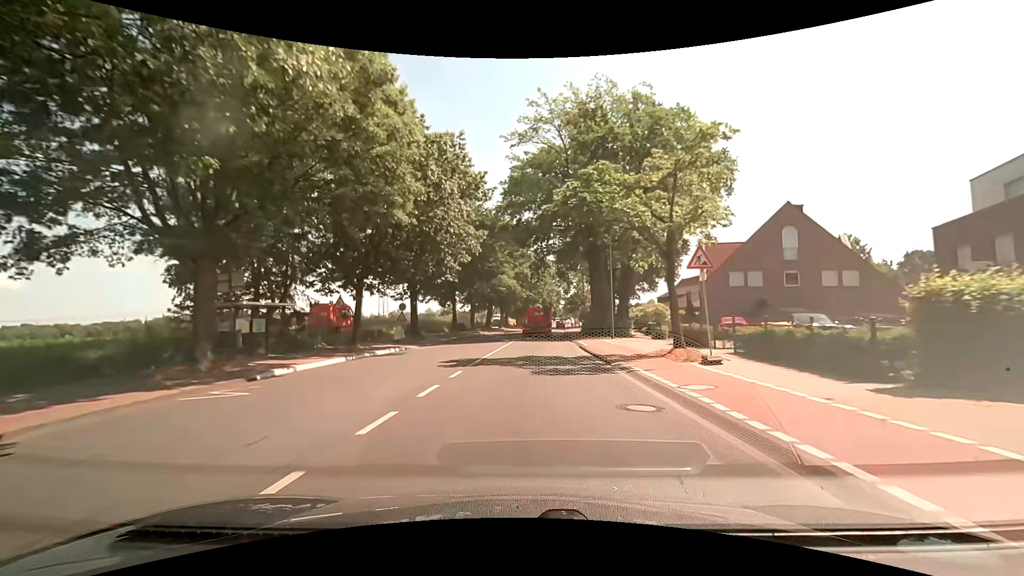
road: secondary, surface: asphalt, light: Day
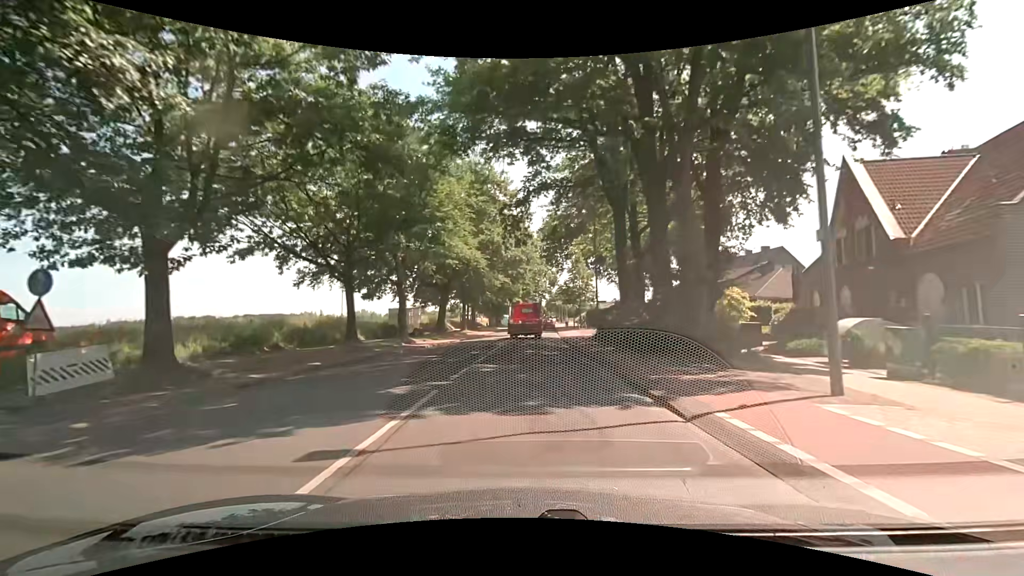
(+0.5, +26.5) m; +3°
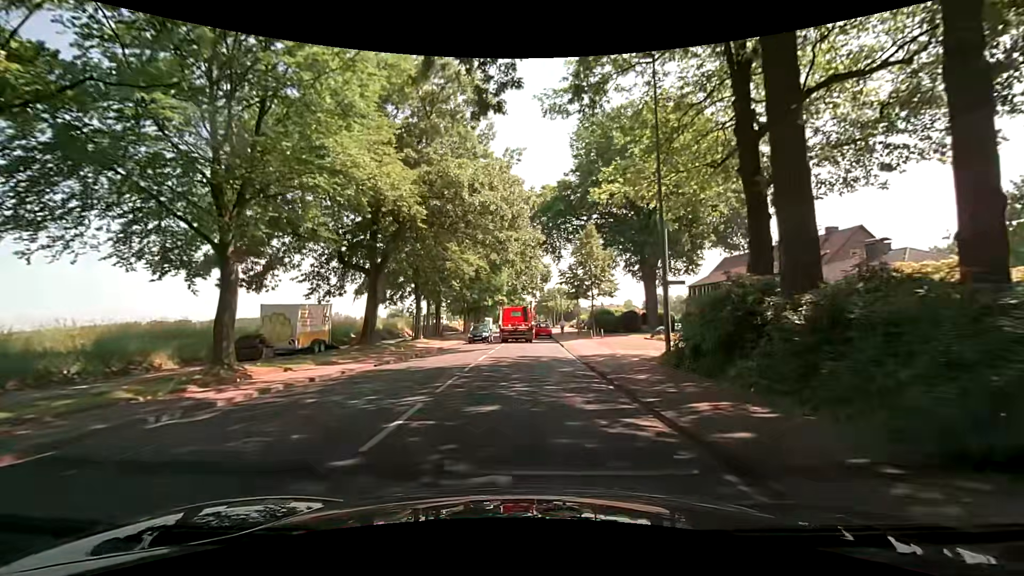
(+0.1, +19.3) m; +2°
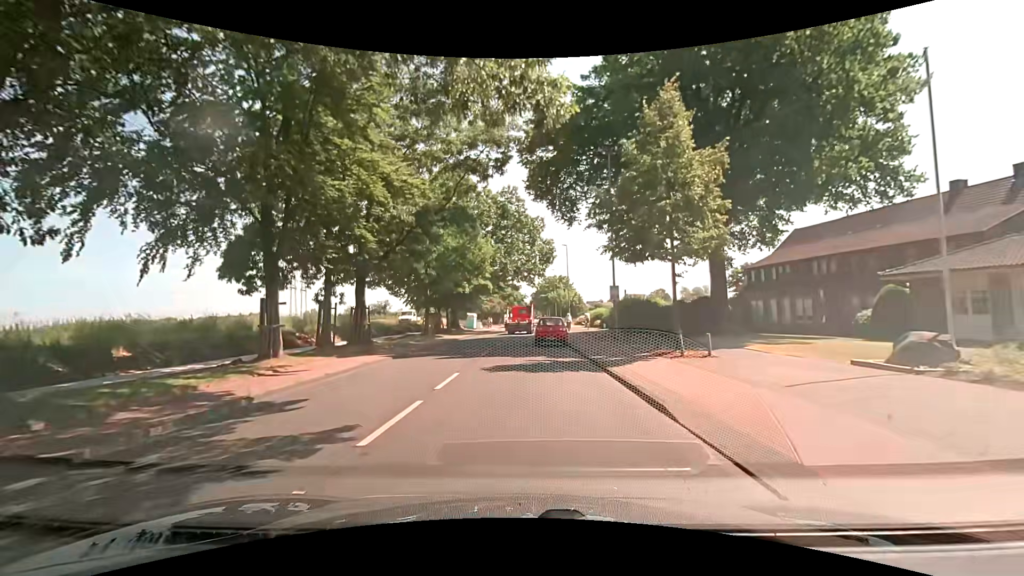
(-0.5, +22.2) m; -1°
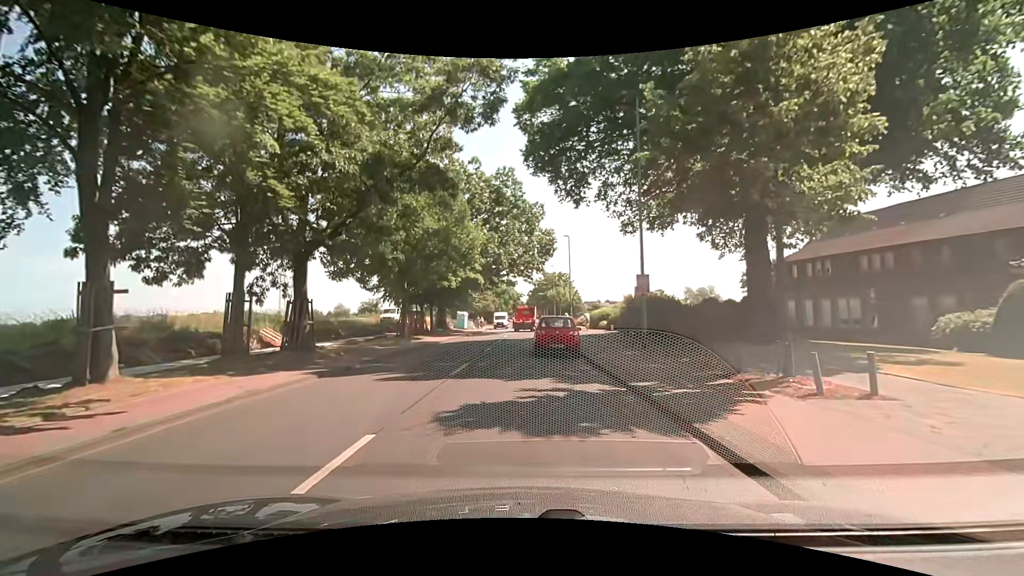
(+0.1, +6.8) m; +1°
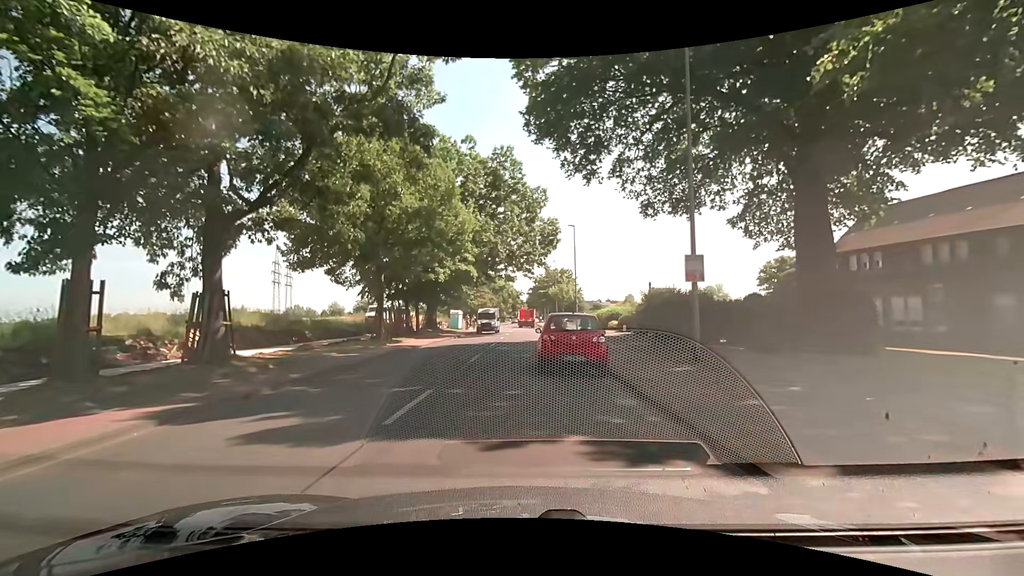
(0.0, +5.5) m; +2°
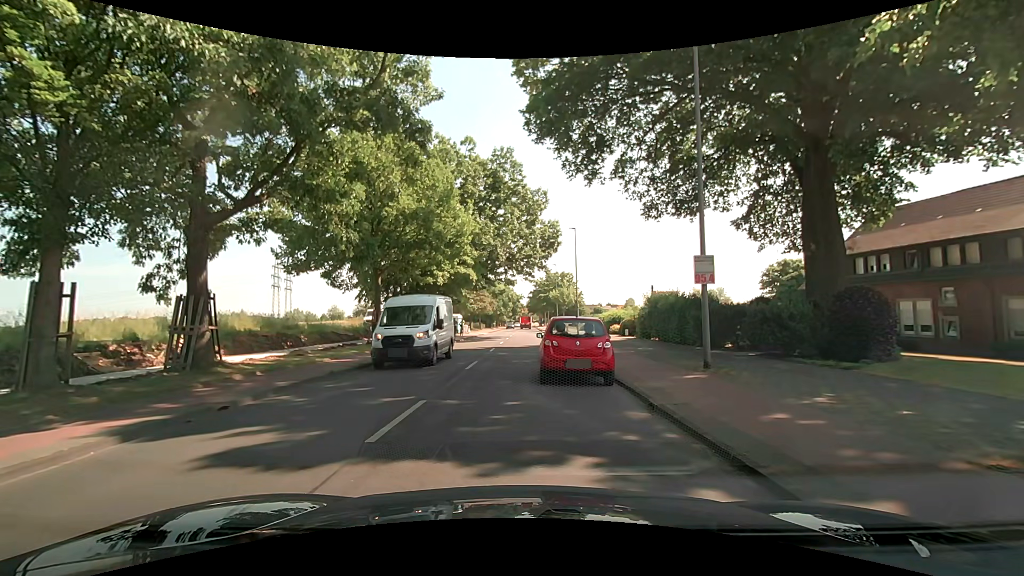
(0.0, +0.7) m; 0°
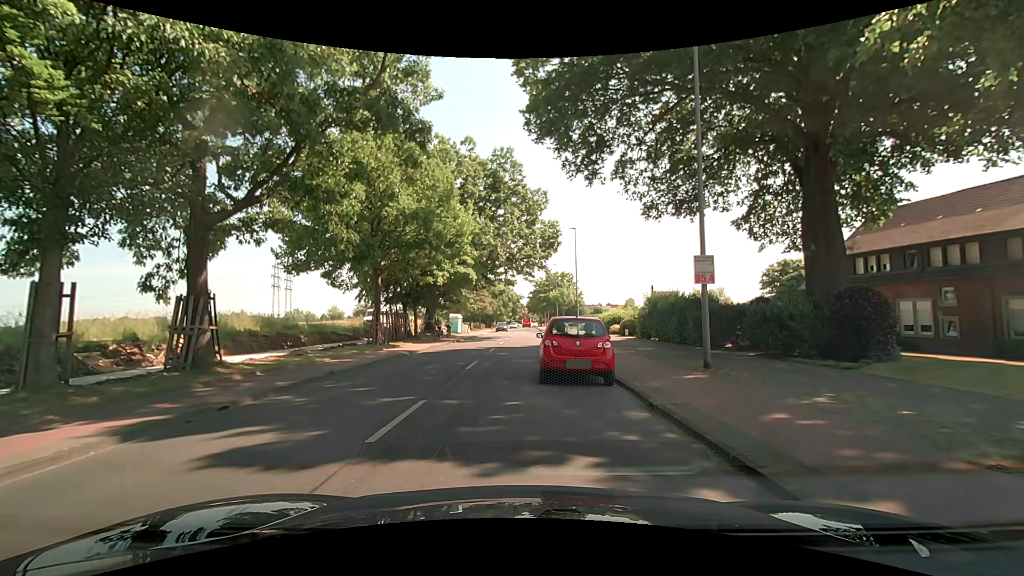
(0.0, 0.0) m; 0°
